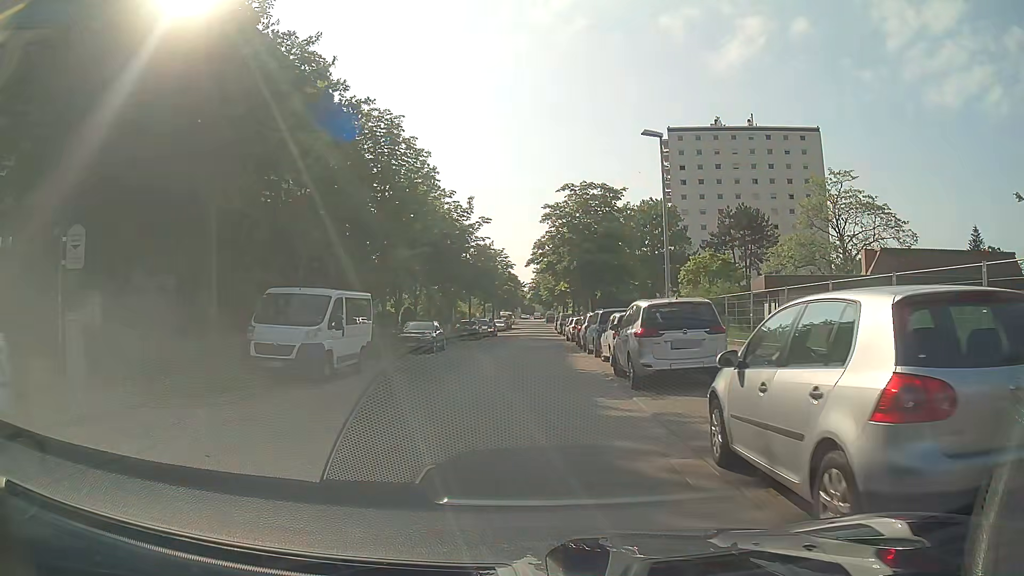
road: residential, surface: asphalt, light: Day
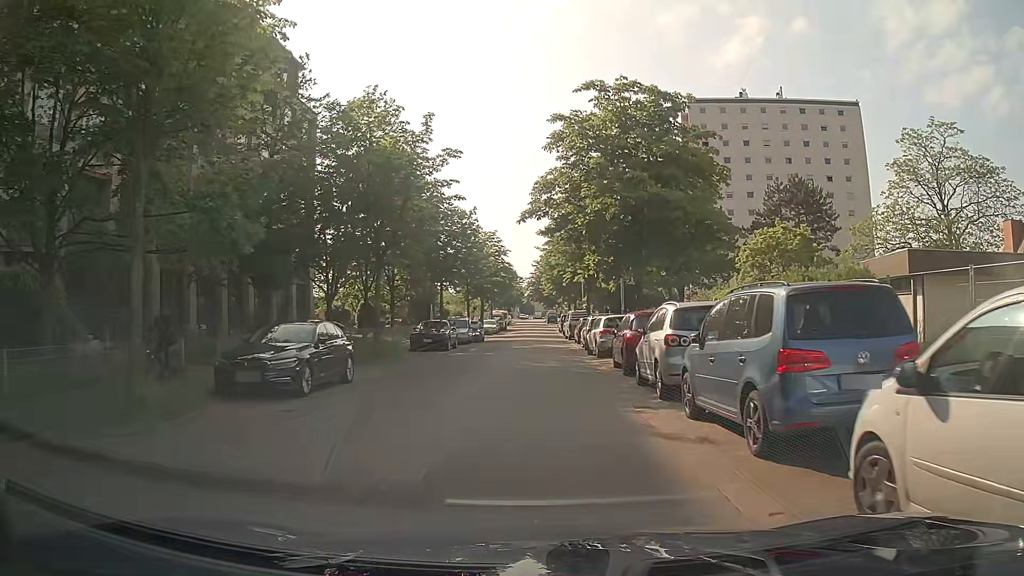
(+0.2, +17.0) m; +2°
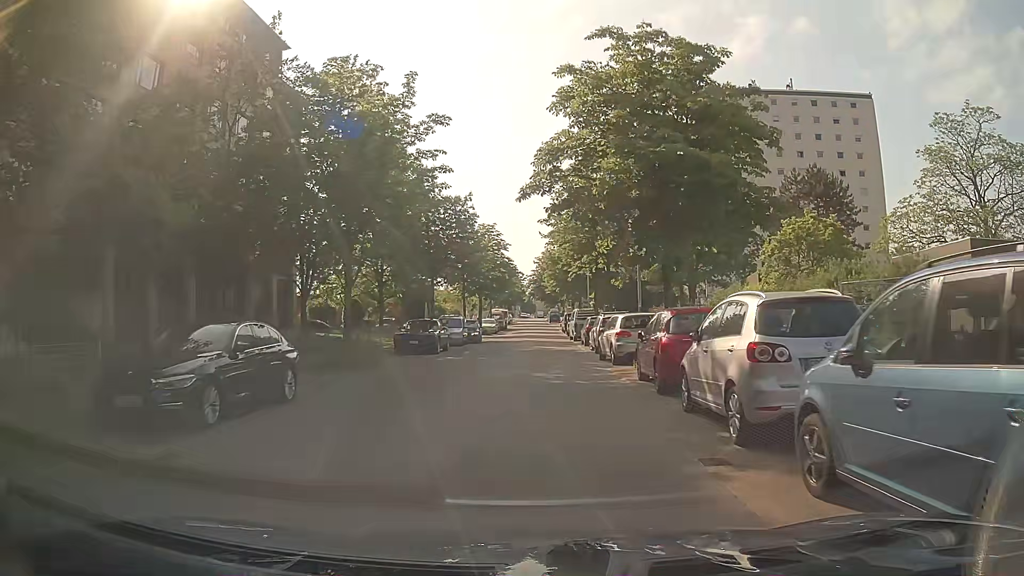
(-0.1, +4.2) m; -1°
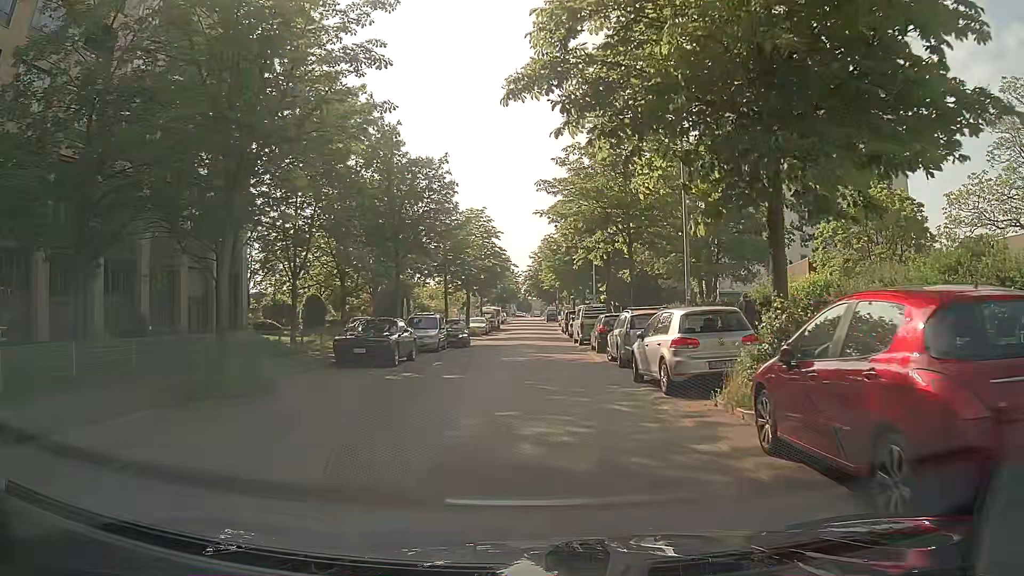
(-0.1, +8.2) m; 0°
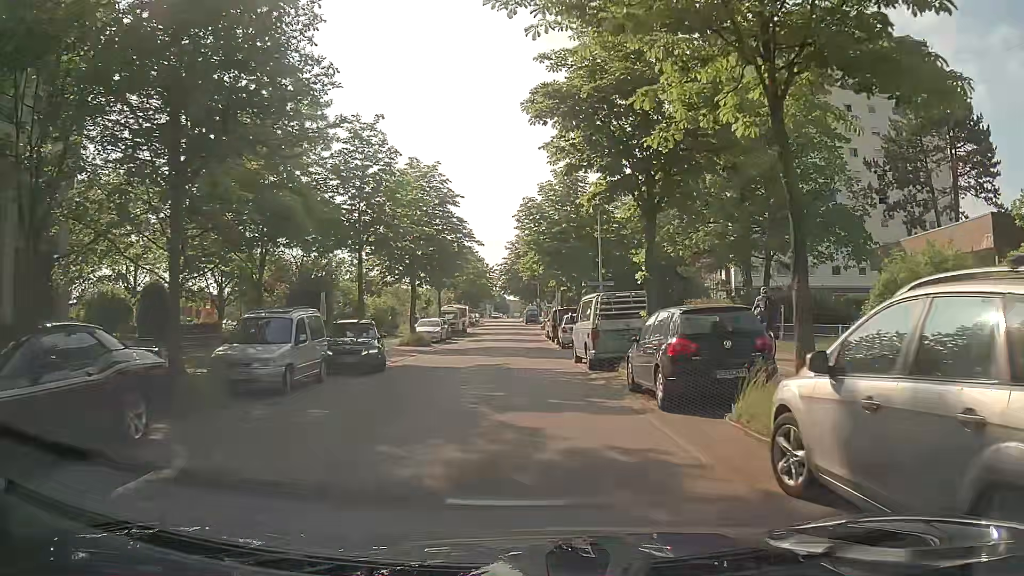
(+0.1, +16.1) m; +1°
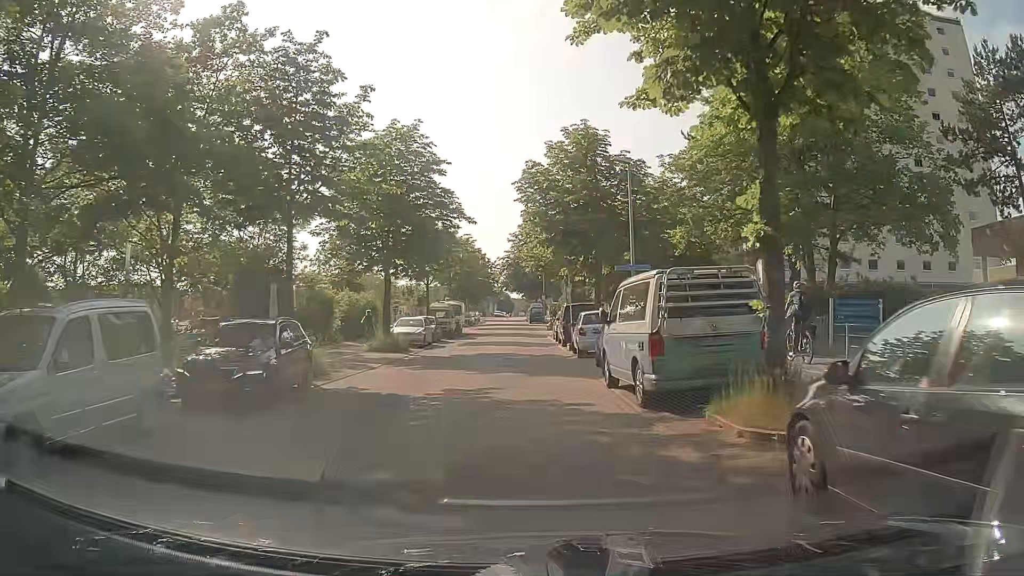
(0.0, +7.9) m; -2°
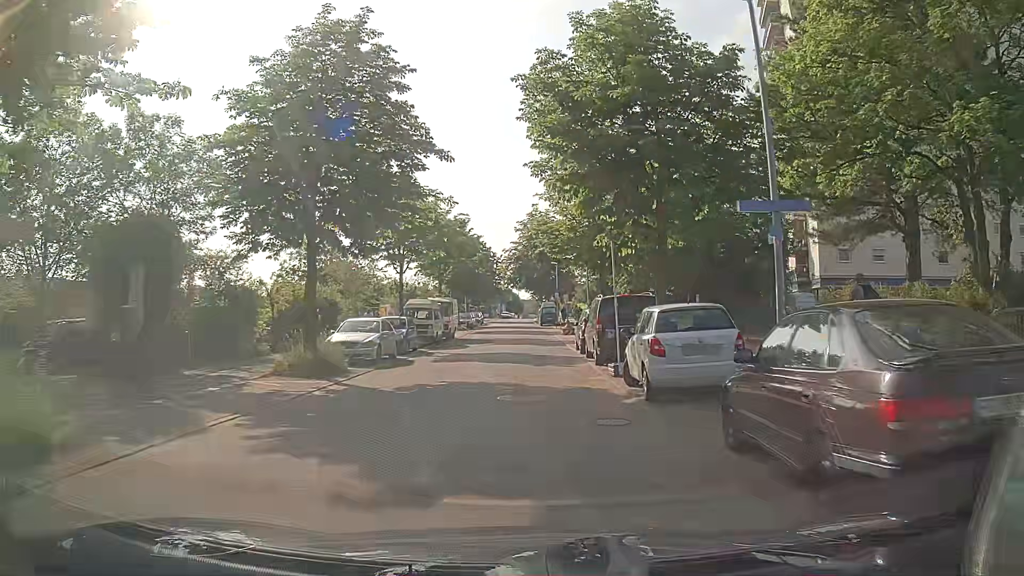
(+0.3, +11.6) m; 0°
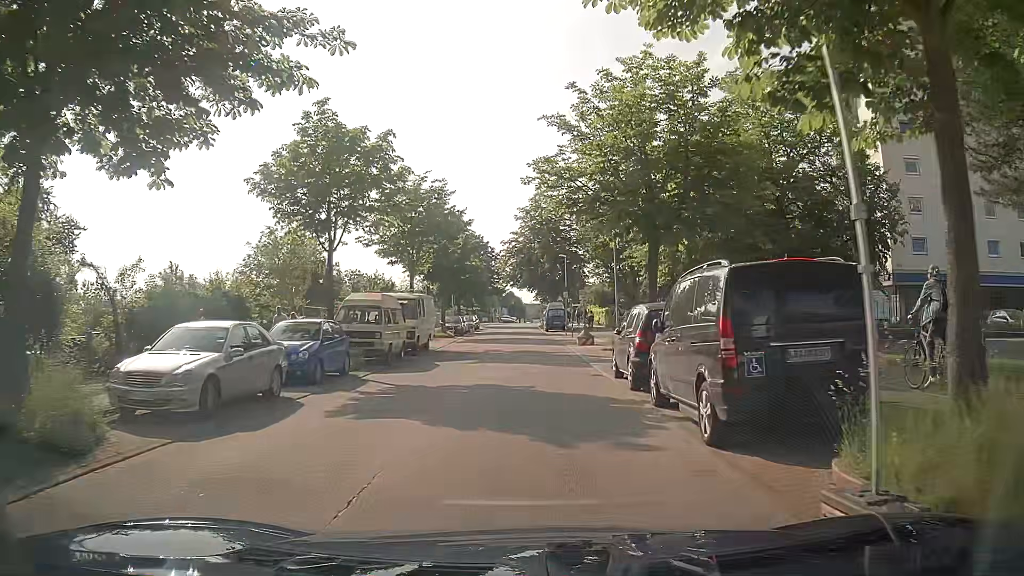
(+0.2, +11.6) m; -1°
(0, +10) (+1, +20) (+1, +30) (+1, +40) (+1, +50) (+1, +60) (+1, +70) (+1, +80) (+2, +90) (+2, +100) m
